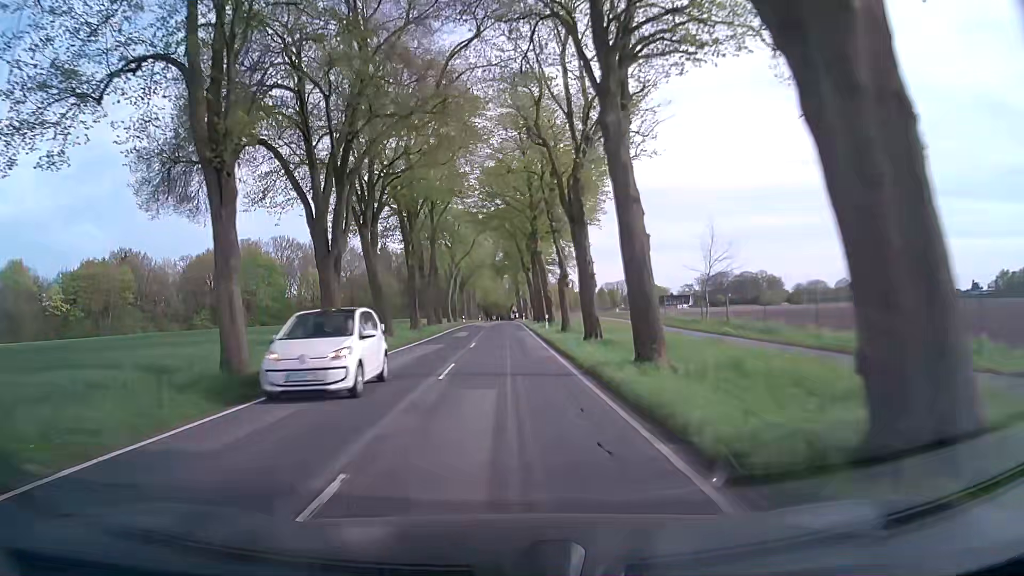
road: secondary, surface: asphalt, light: Day
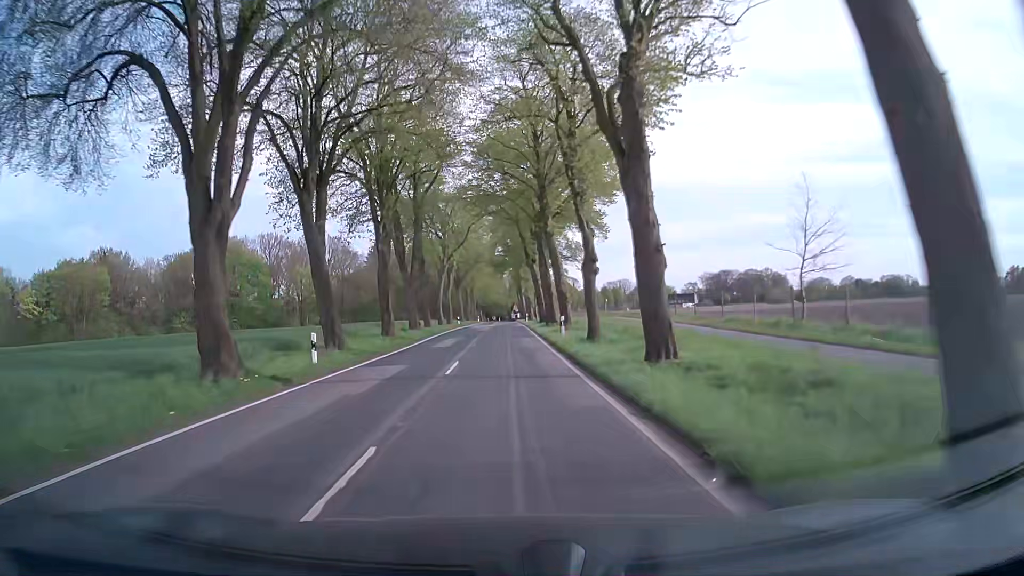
(0.0, +10.6) m; 0°
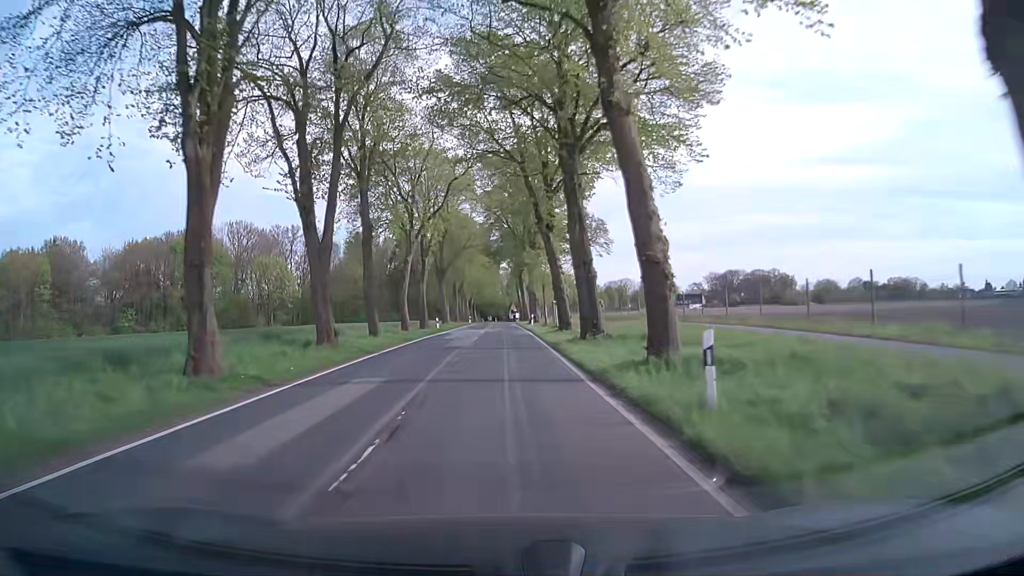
(0.0, +21.2) m; 0°
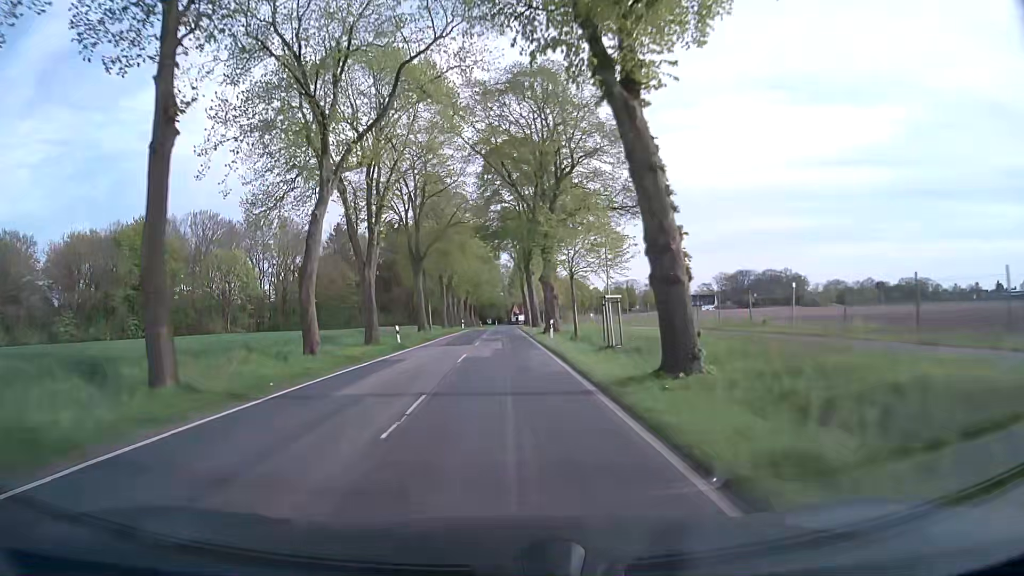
(-0.1, +21.2) m; -1°
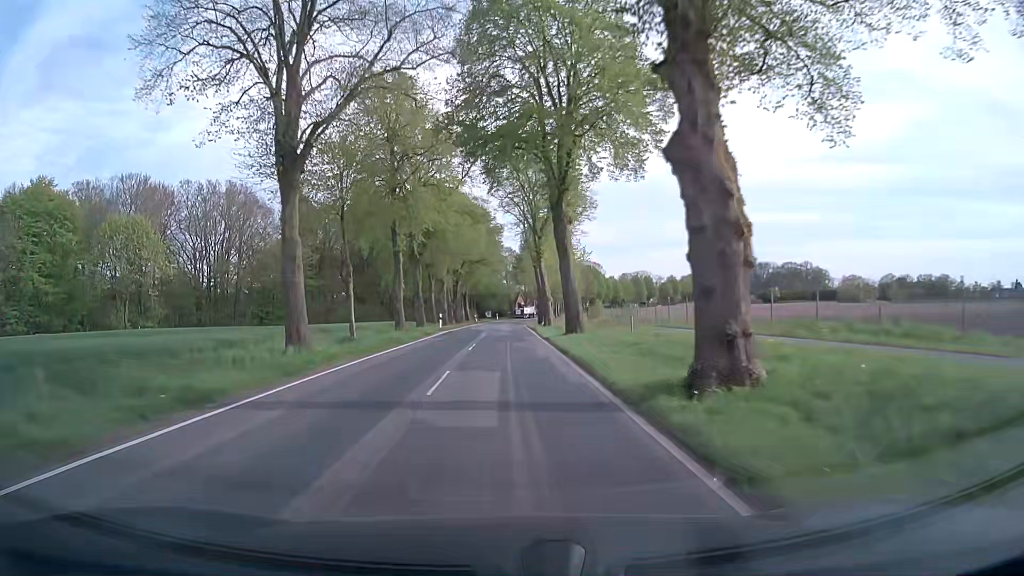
(0.0, +31.9) m; 0°
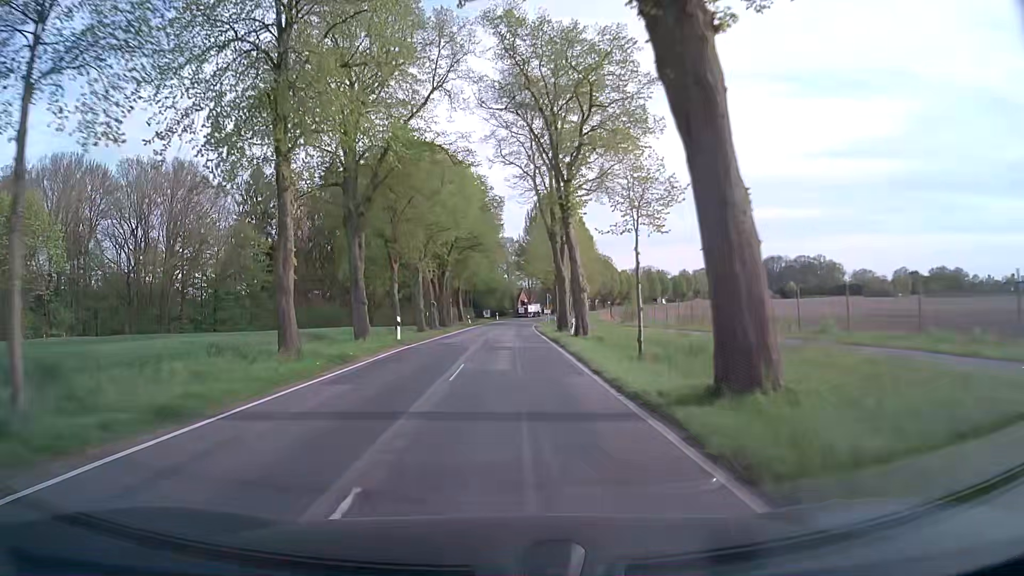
(-0.1, +21.0) m; 0°
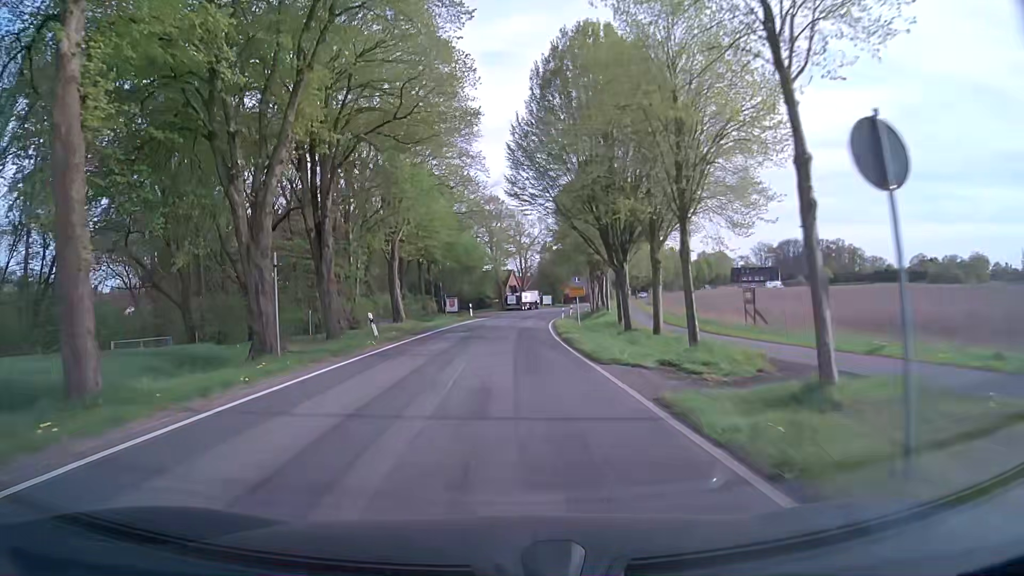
(+0.4, +48.8) m; +1°
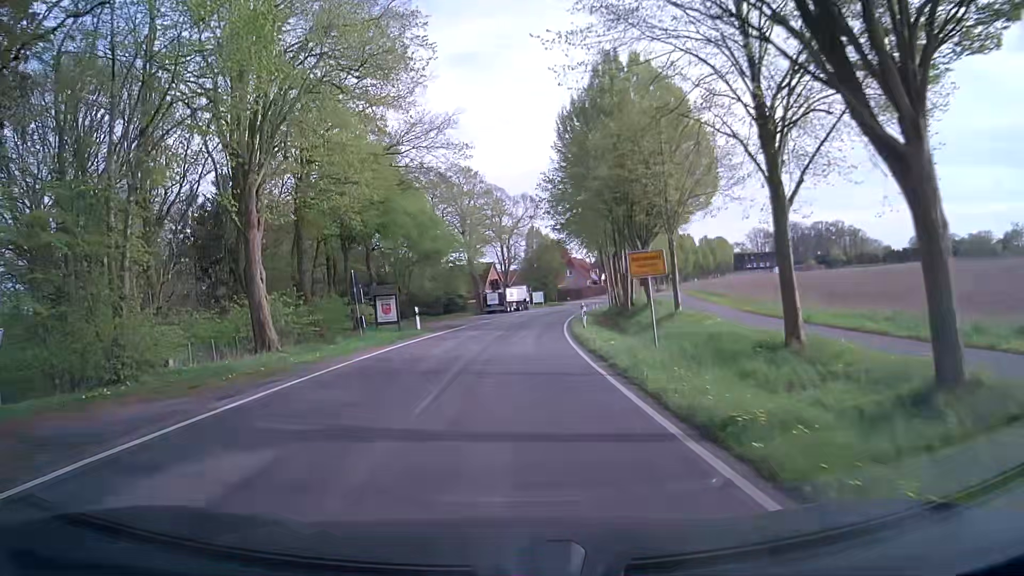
(+0.4, +25.4) m; +1°
(0, +10) (+1, +20) (+1, +30) (+2, +40) (+3, +50) (+5, +60) (+7, +70) (+9, +79) (+11, +89) (+14, +99) m
